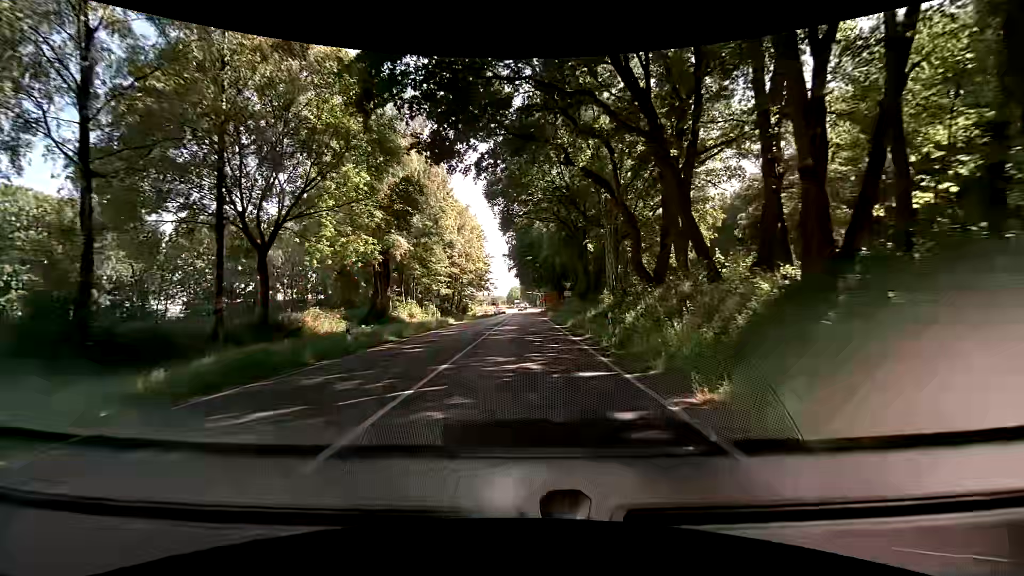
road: primary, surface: asphalt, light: Day
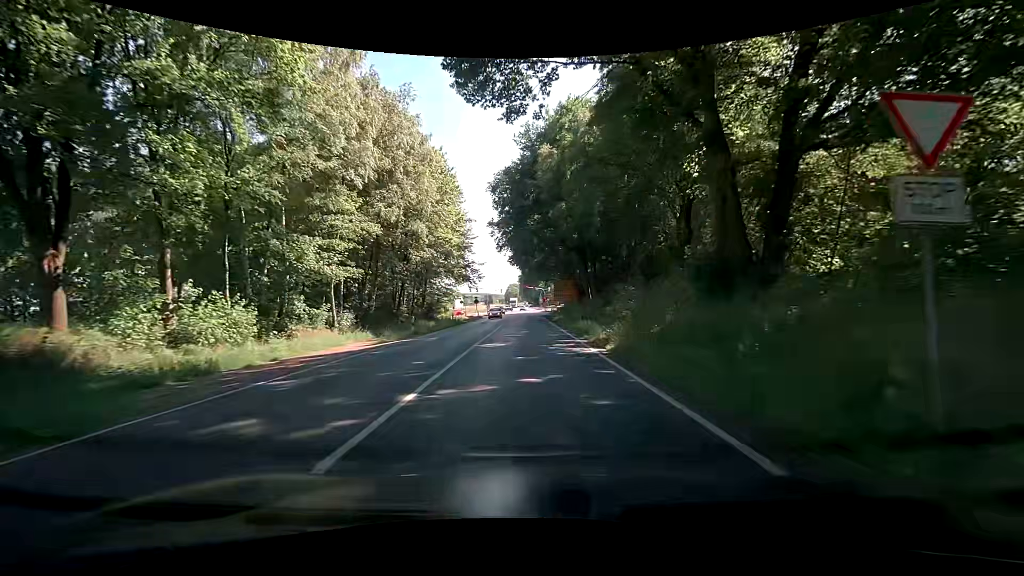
(+1.0, +37.3) m; +2°
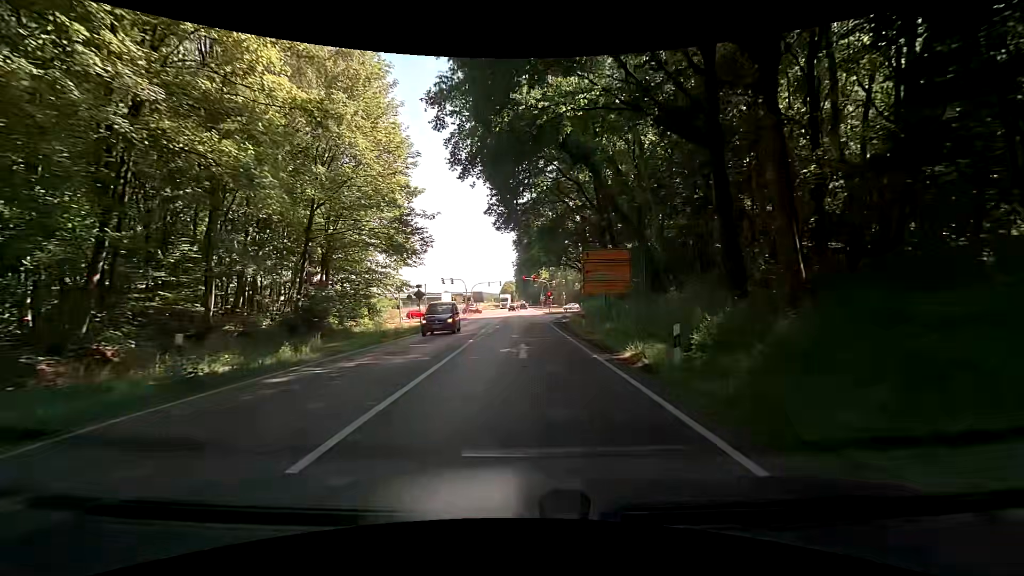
(+0.2, +37.0) m; 0°
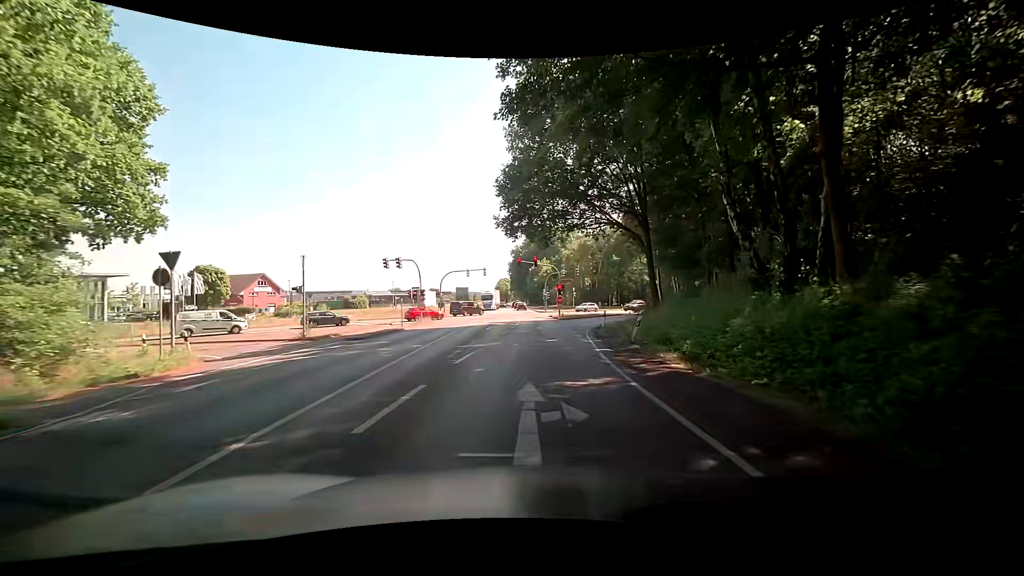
(-0.2, +33.7) m; -1°
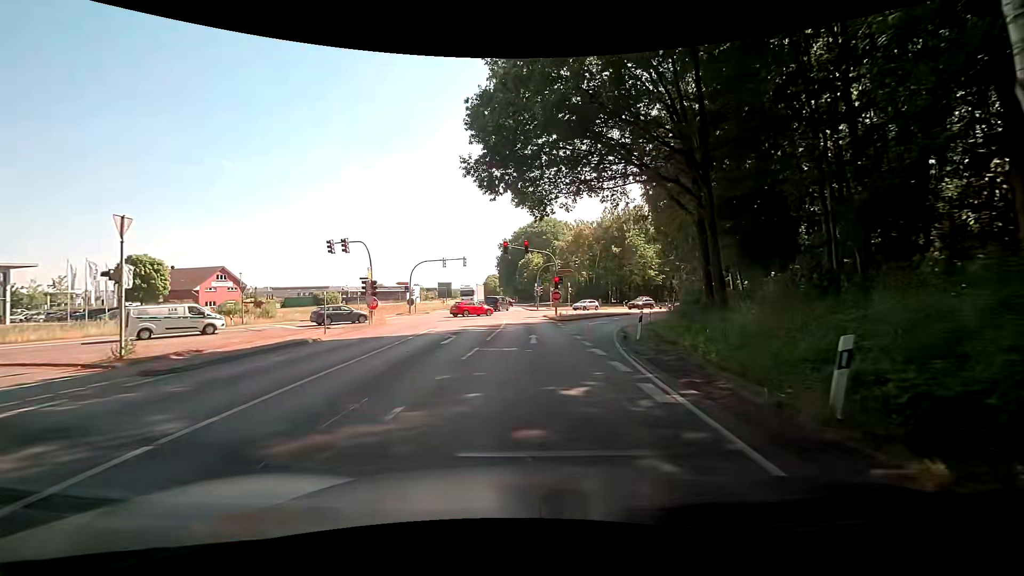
(+0.2, +12.0) m; +1°
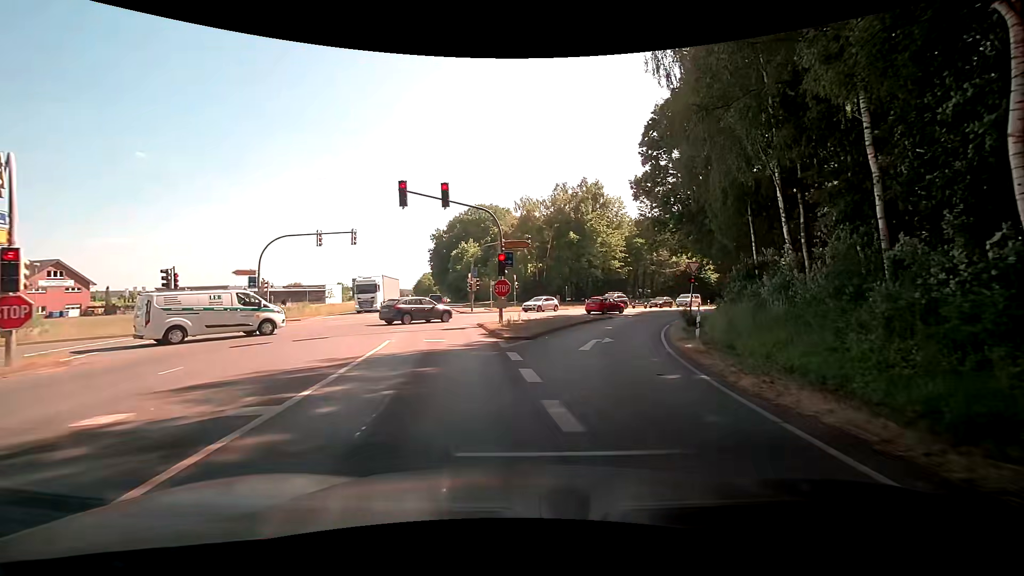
(+1.1, +20.5) m; +7°
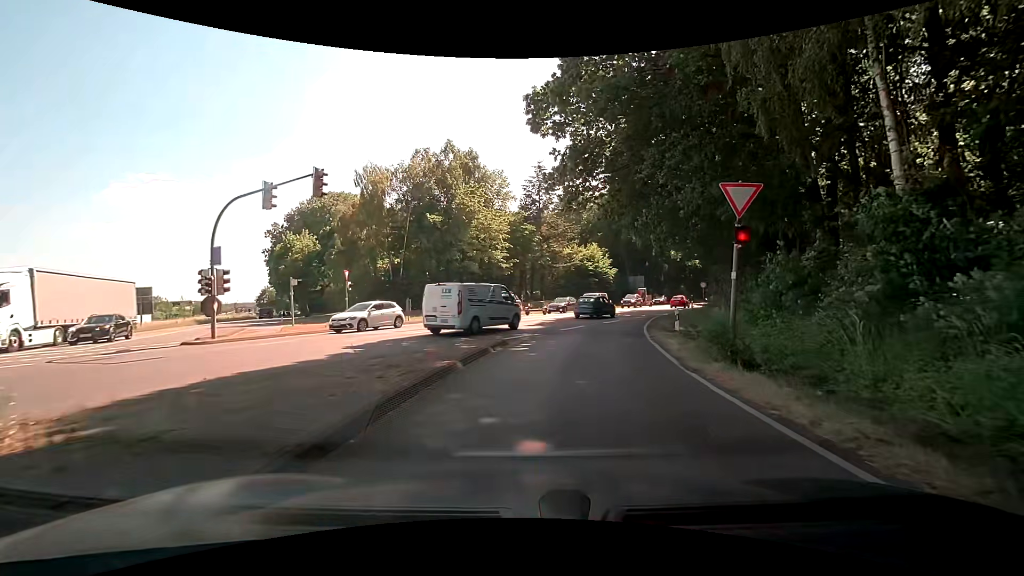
(+2.9, +21.2) m; +15°
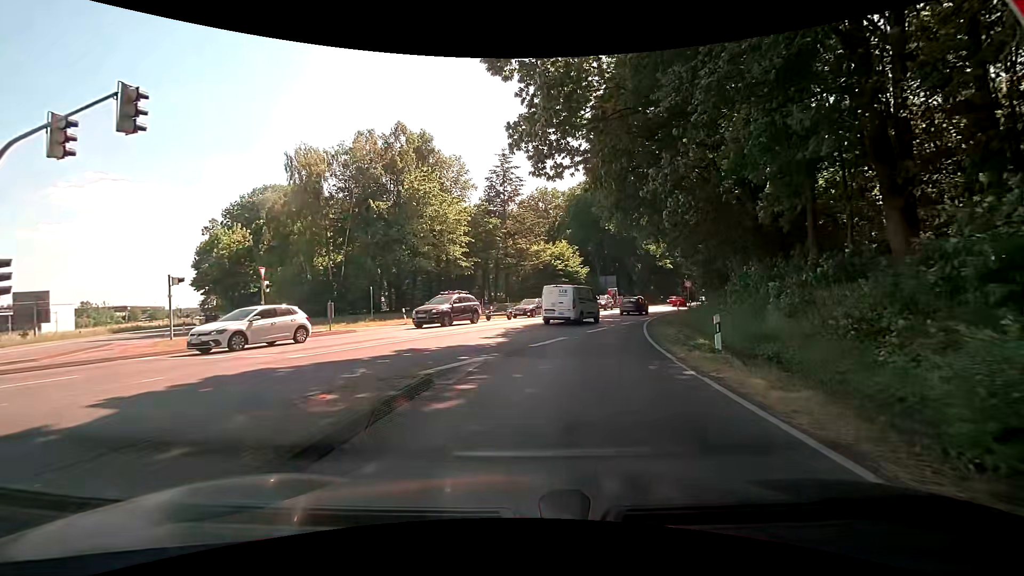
(+0.2, +7.1) m; +4°
